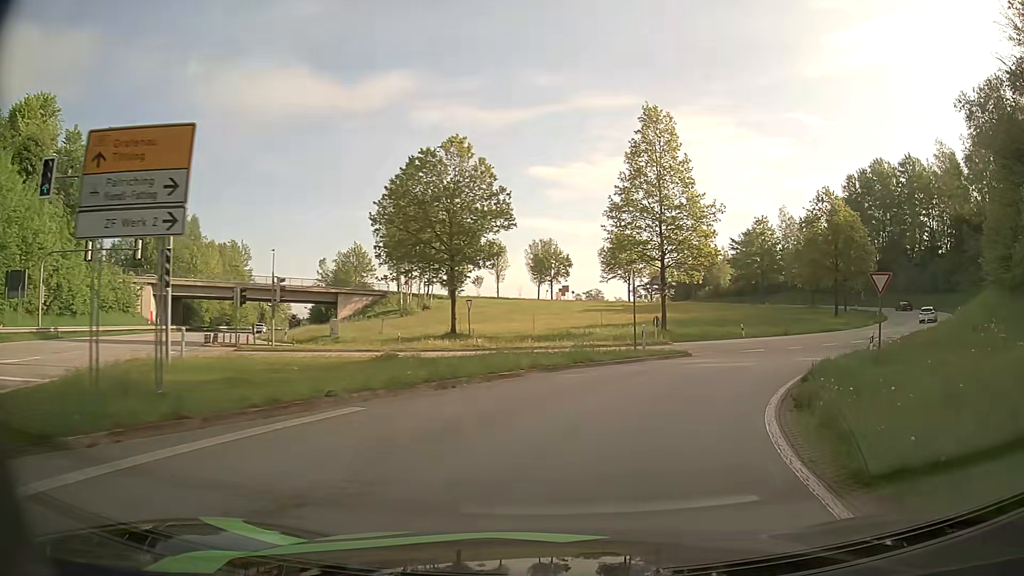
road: tertiary_link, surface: asphalt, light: Day
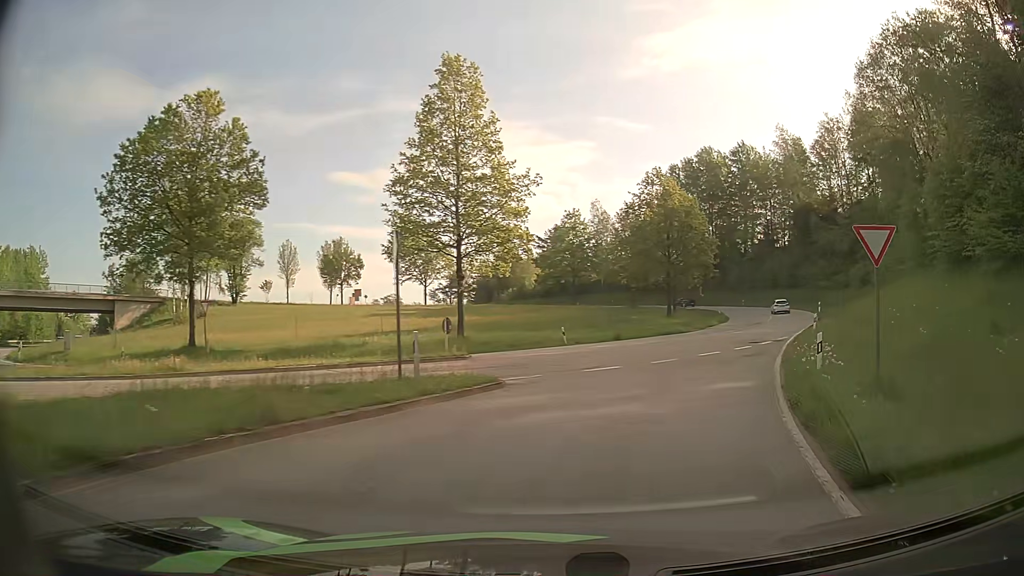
(+1.7, +11.3) m; +17°
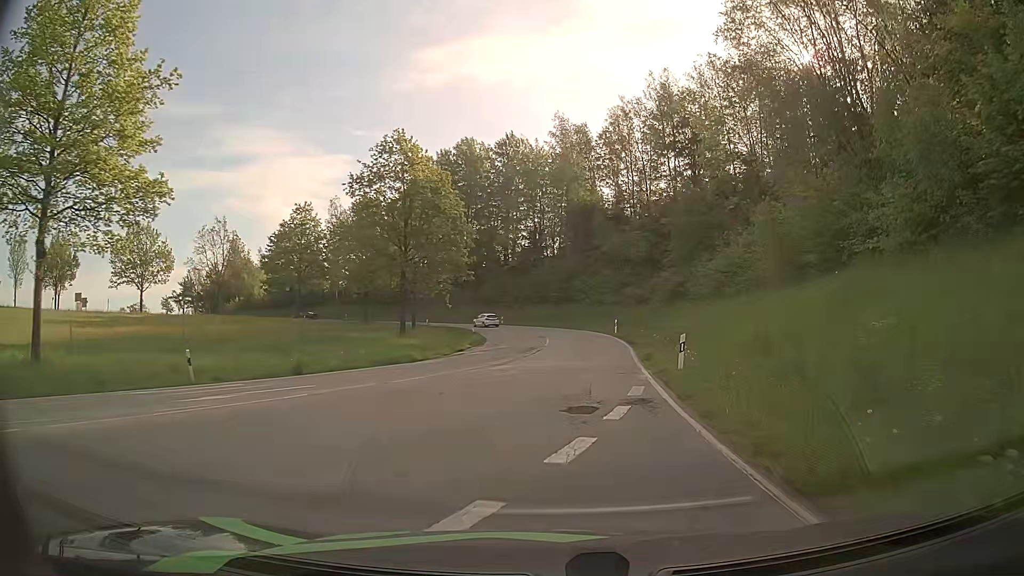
(+4.0, +18.3) m; +21°
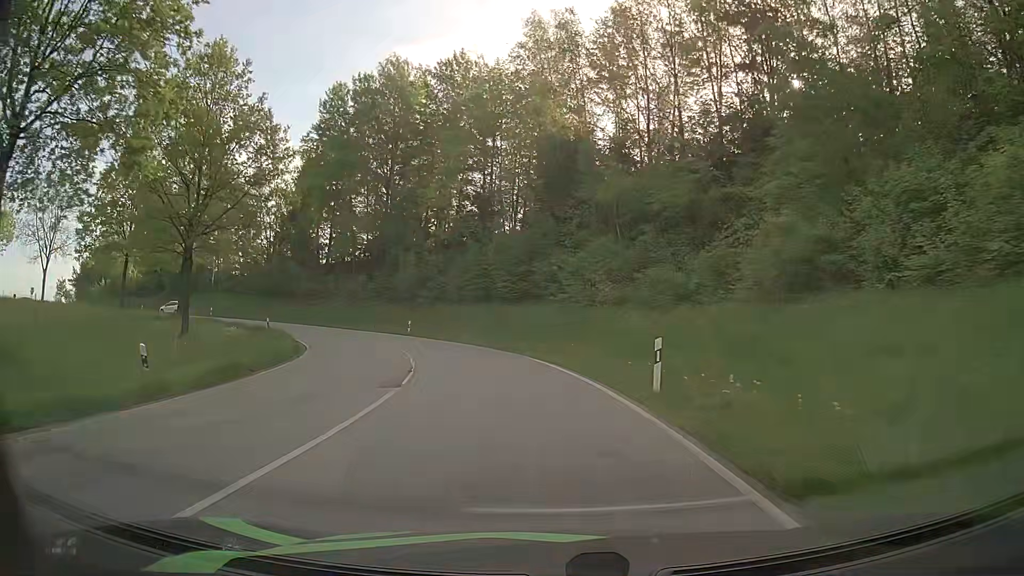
(+2.6, +35.1) m; +3°
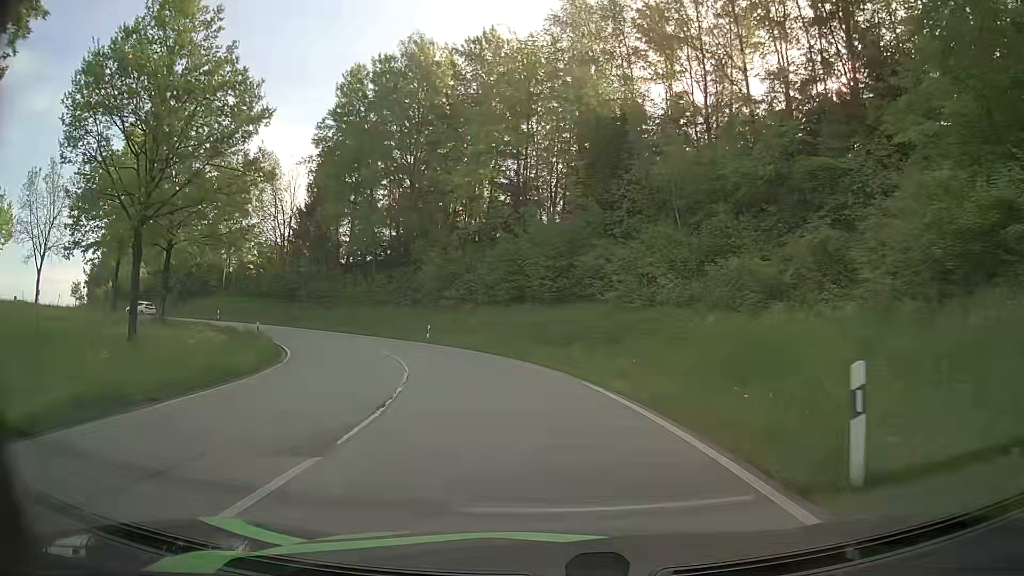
(-0.2, +7.0) m; -3°
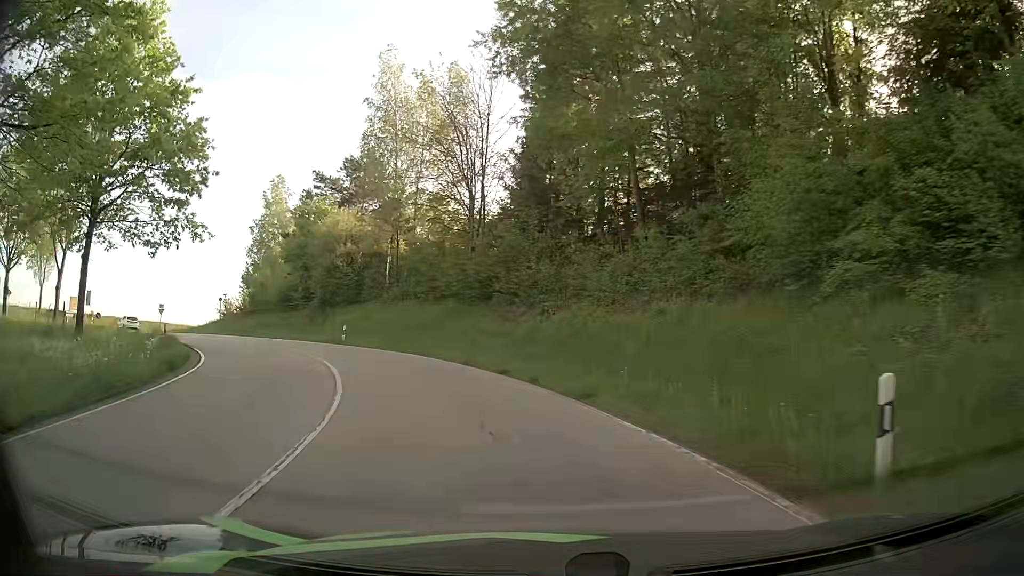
(-5.9, +32.0) m; -25°
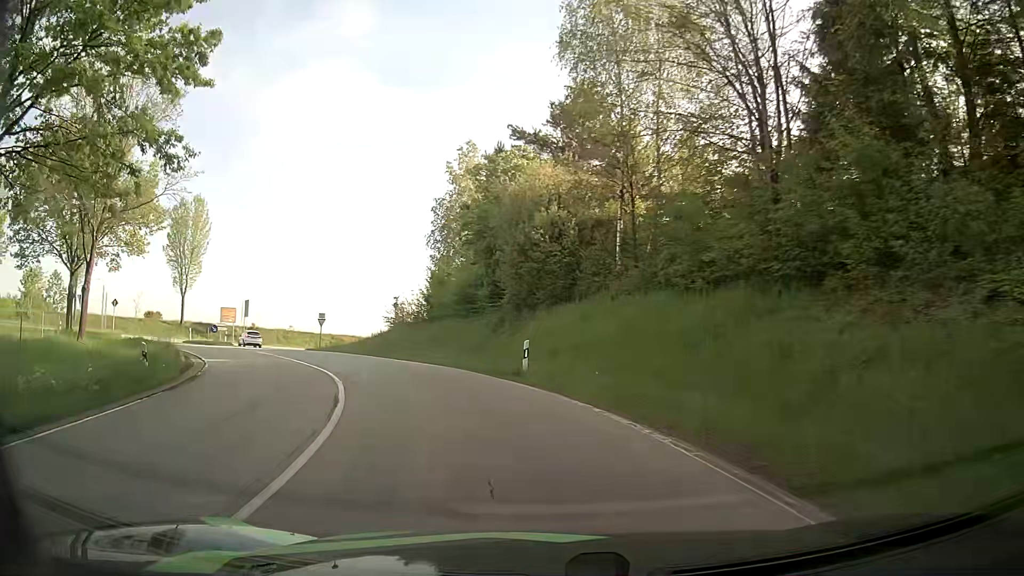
(-3.1, +17.9) m; -20°
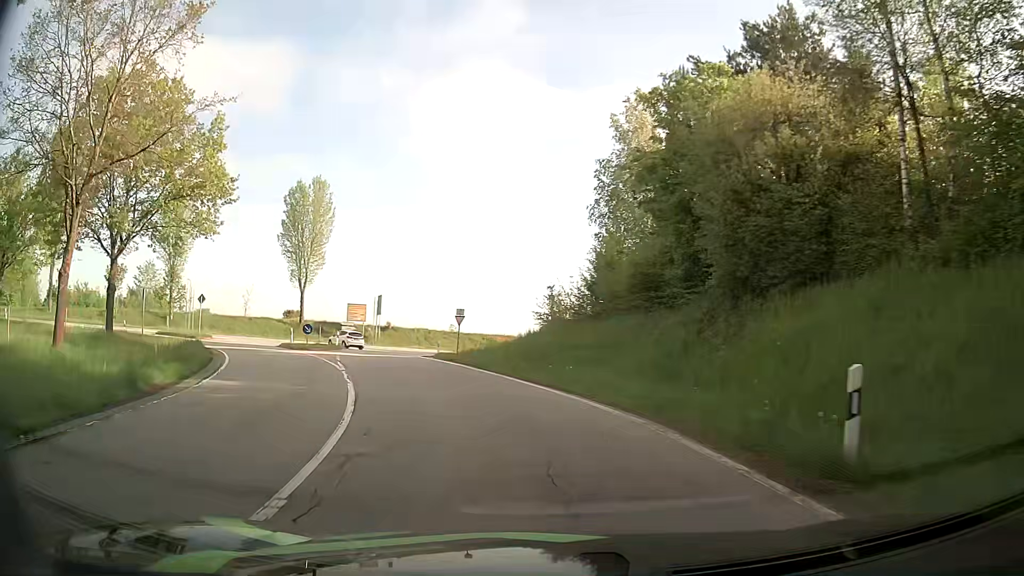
(-1.5, +11.6) m; -14°
